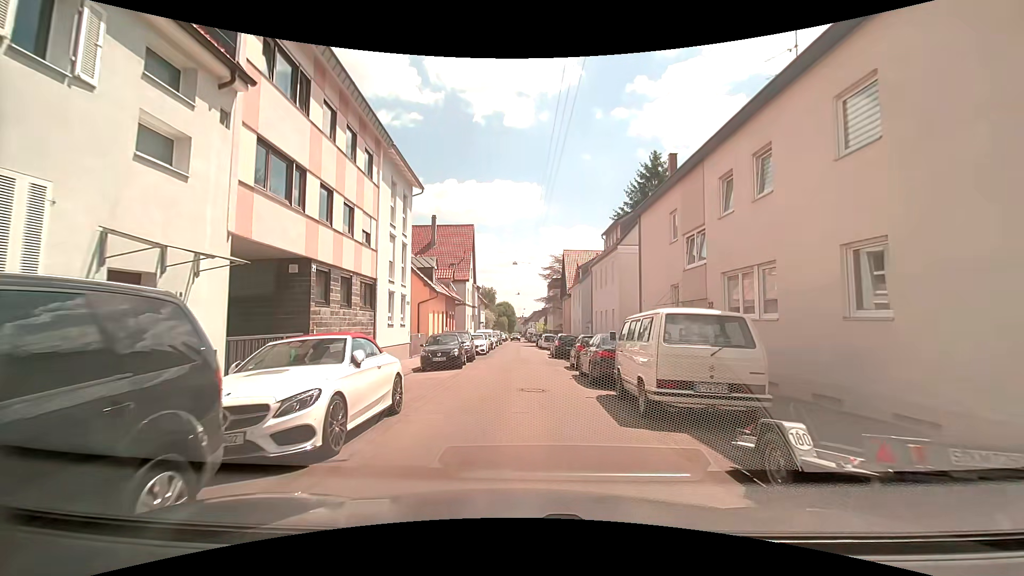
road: residential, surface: asphalt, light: Day
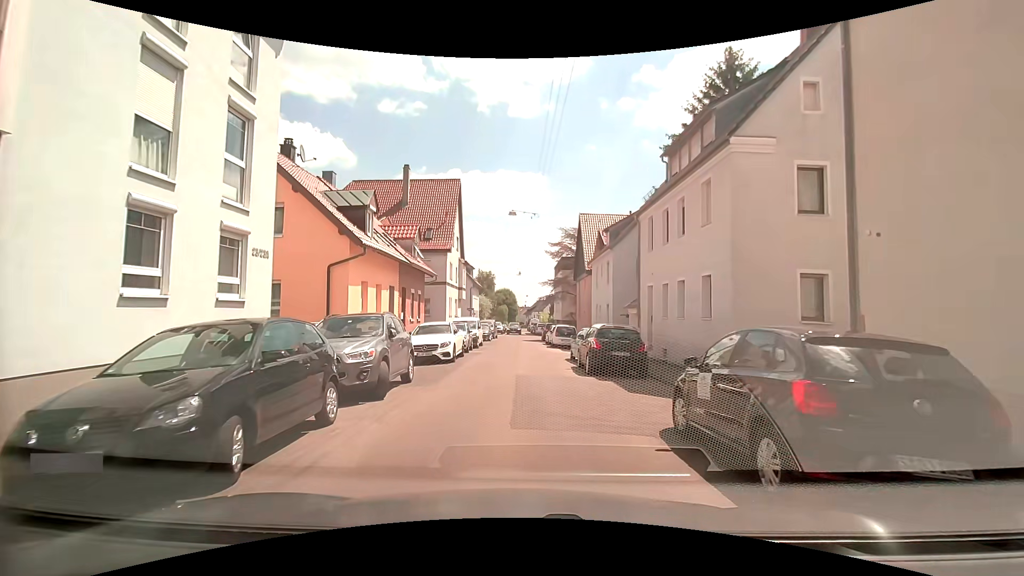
(0.0, +15.5) m; -1°
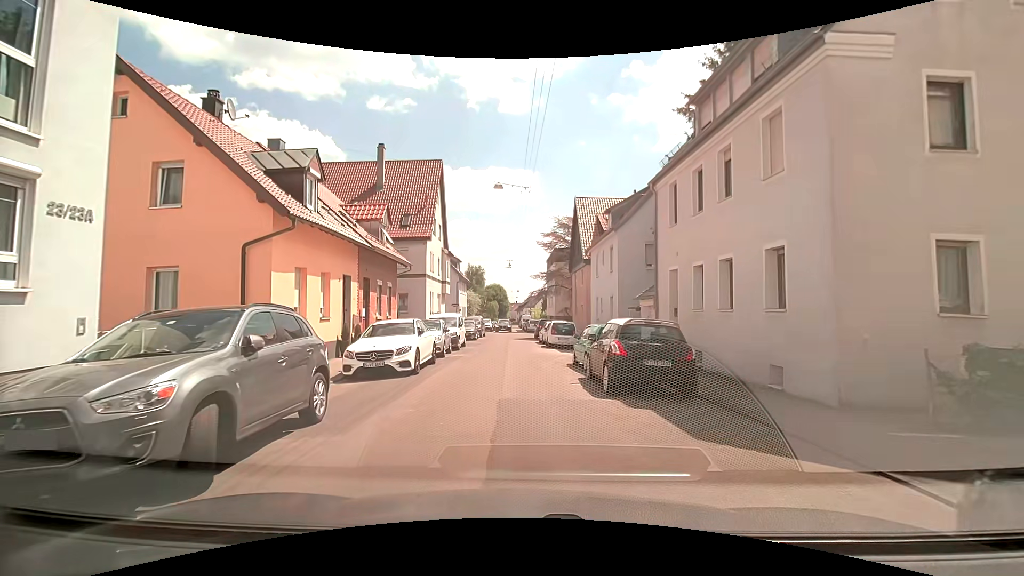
(+0.1, +4.6) m; +1°
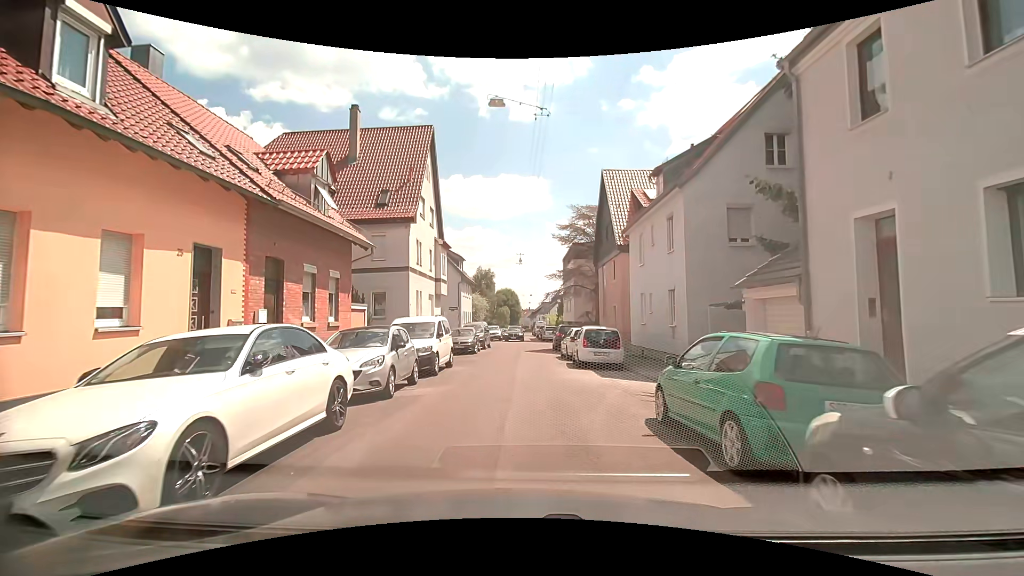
(0.0, +9.3) m; -1°
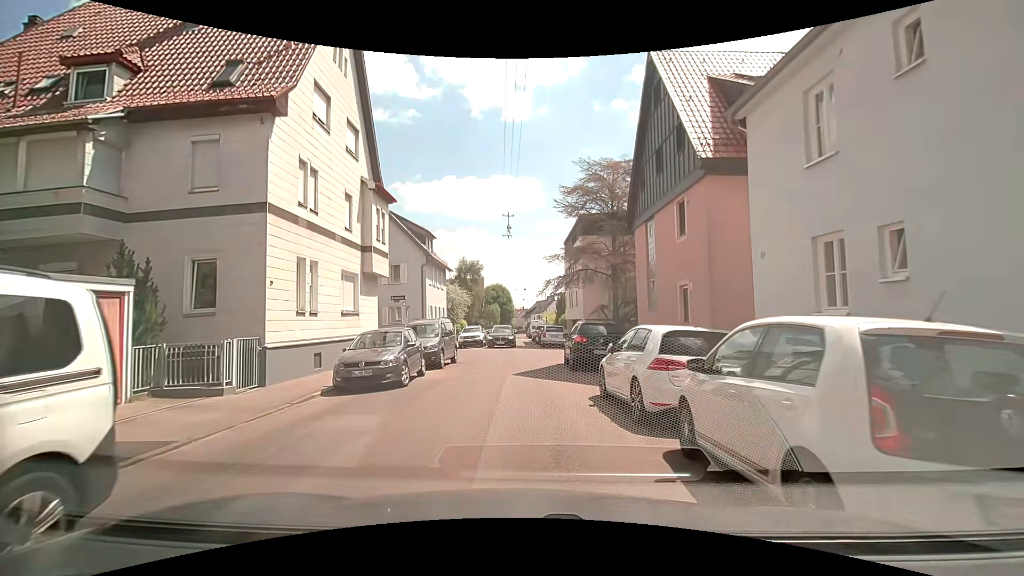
(+0.1, +14.7) m; -2°
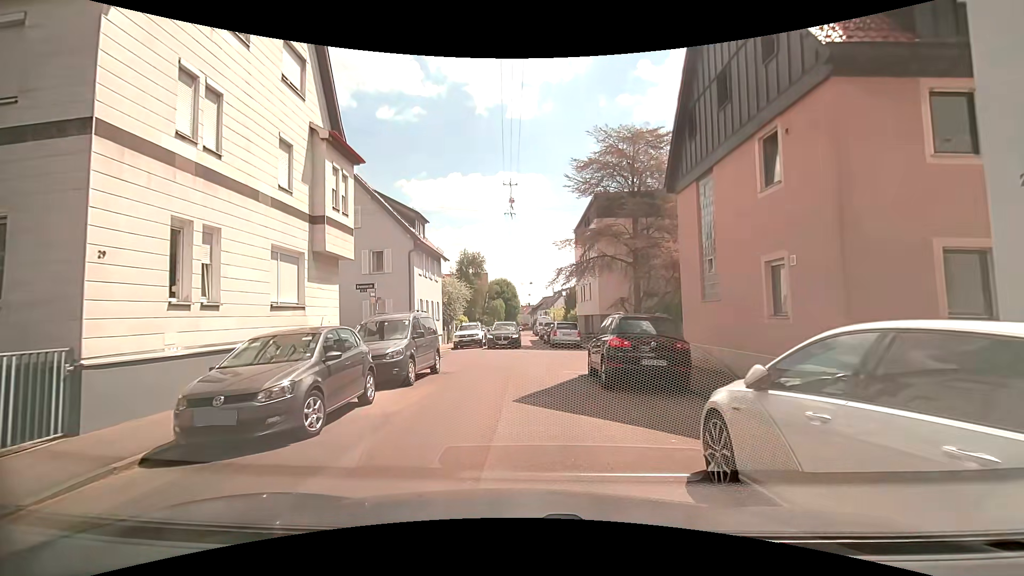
(+0.2, +5.5) m; +1°
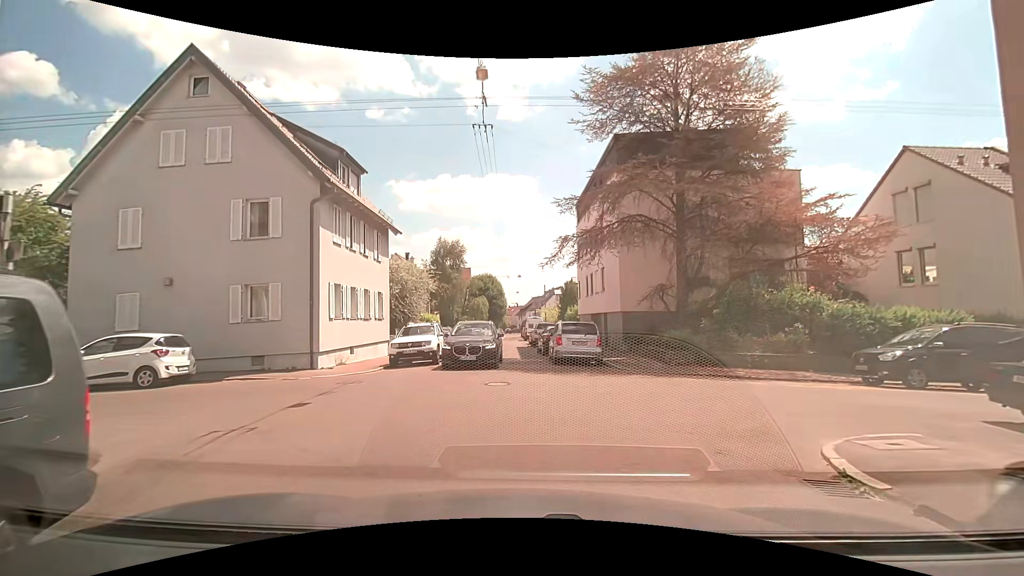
(+0.2, +12.1) m; +2°
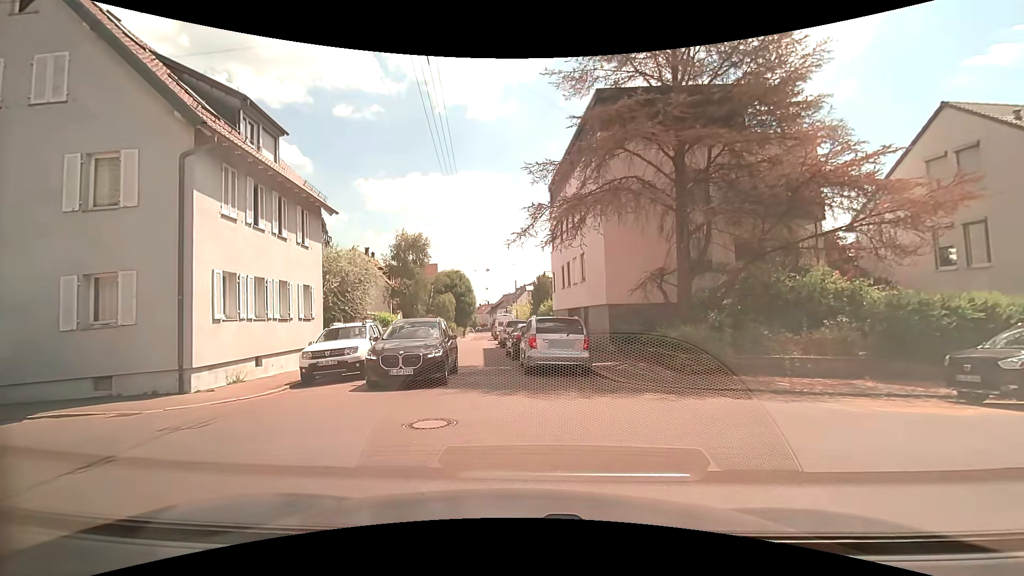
(+0.1, +4.6) m; +2°
